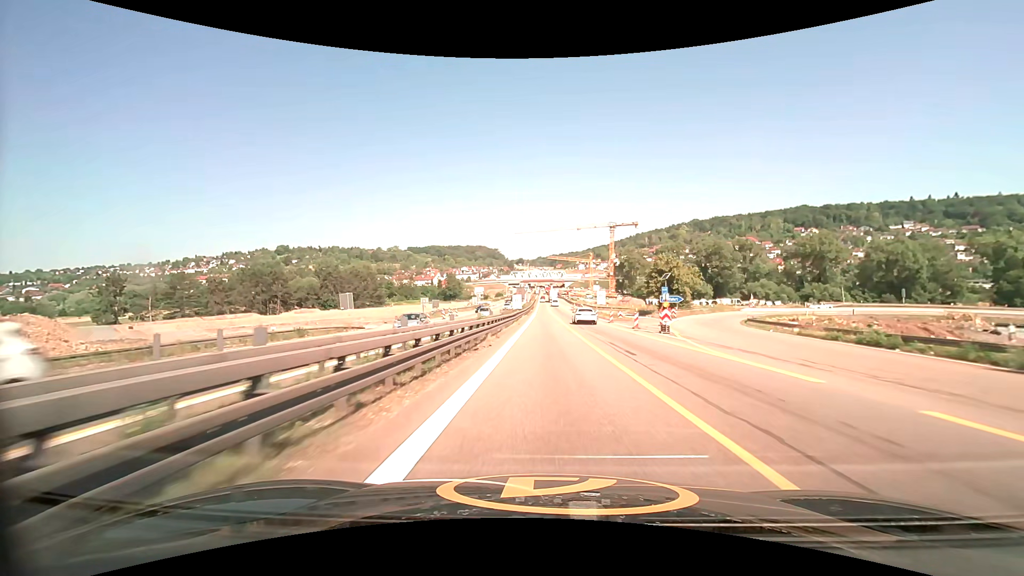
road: motorway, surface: asphalt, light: Day
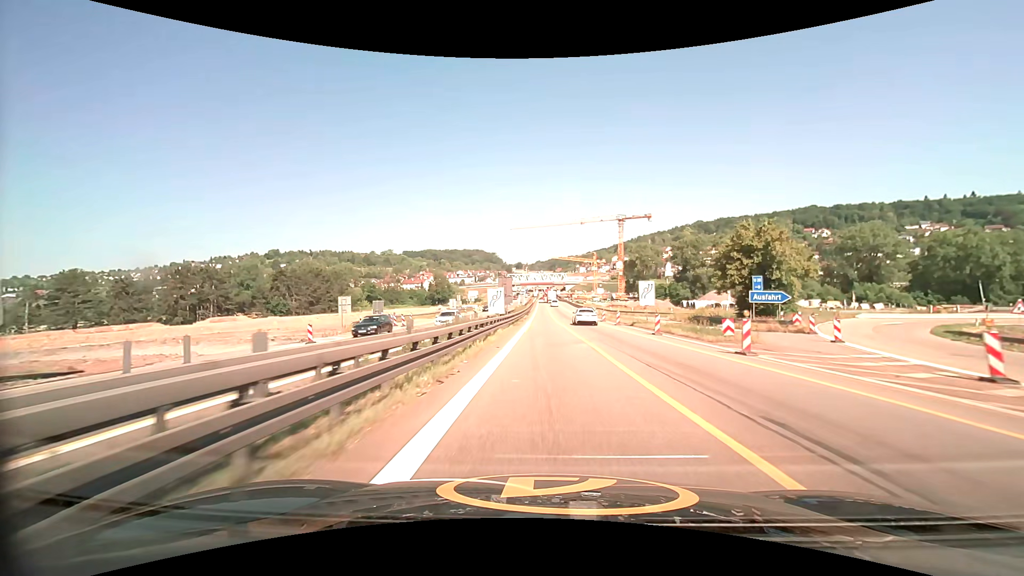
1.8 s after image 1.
(0.0, +32.2) m; 0°
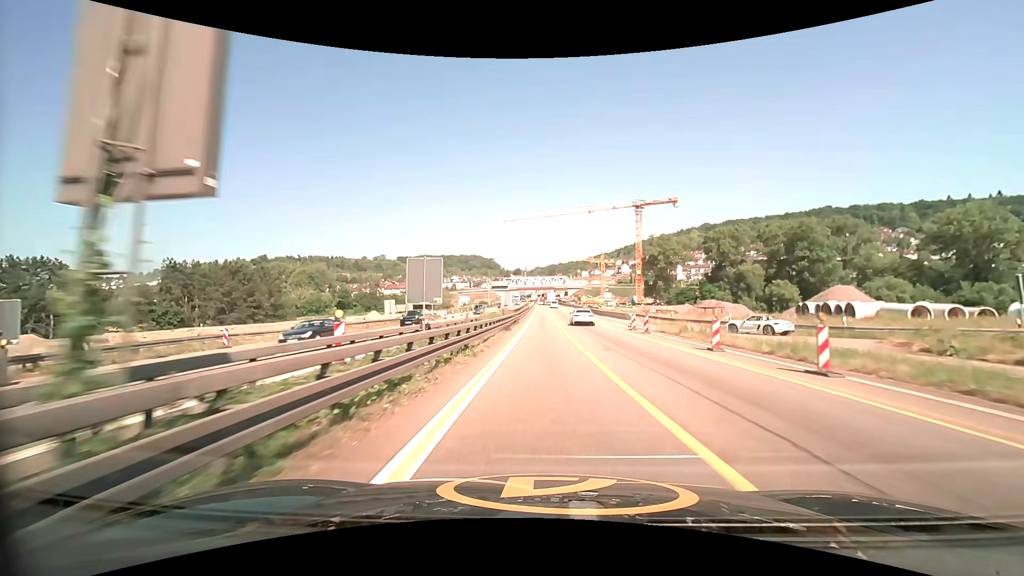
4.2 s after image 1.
(+0.1, +42.2) m; 0°
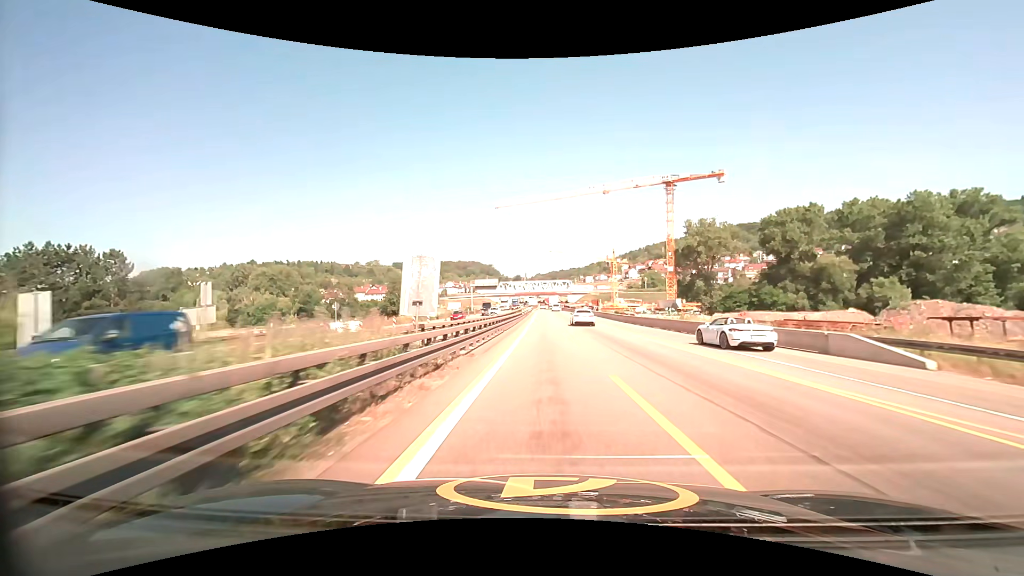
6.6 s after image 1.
(0.0, +42.8) m; 0°
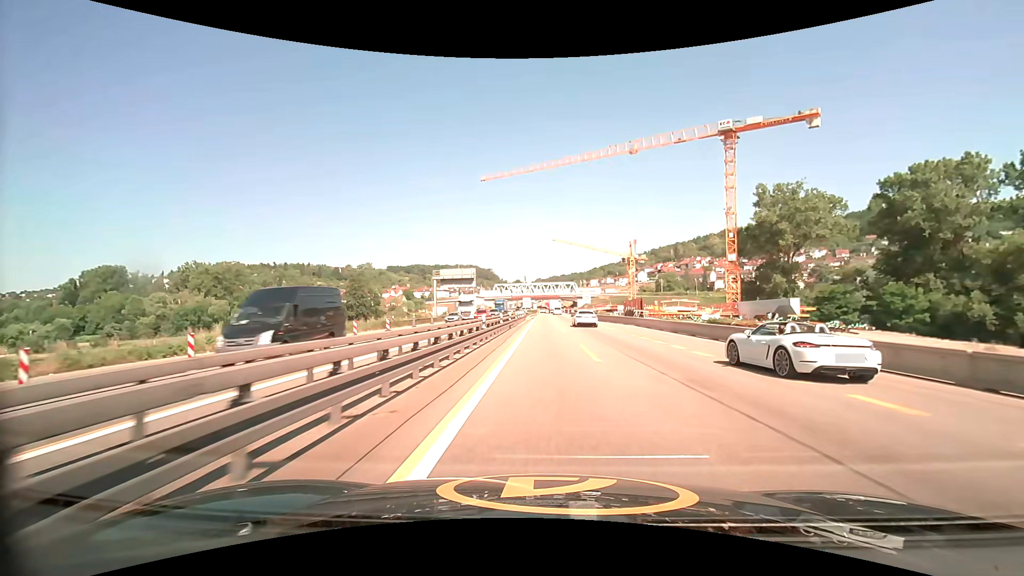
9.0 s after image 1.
(0.0, +43.3) m; 0°
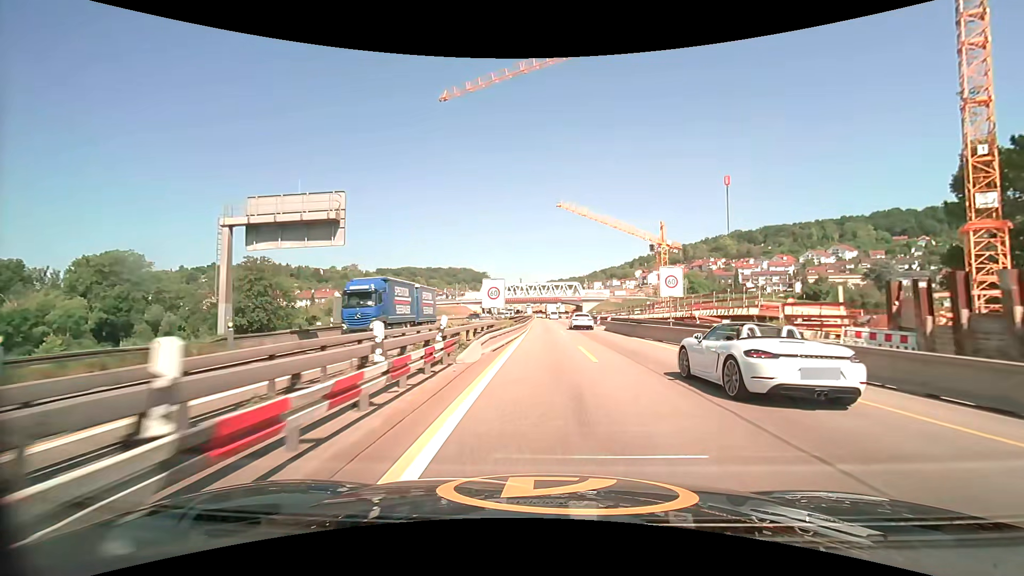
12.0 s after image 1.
(+0.1, +53.1) m; 0°
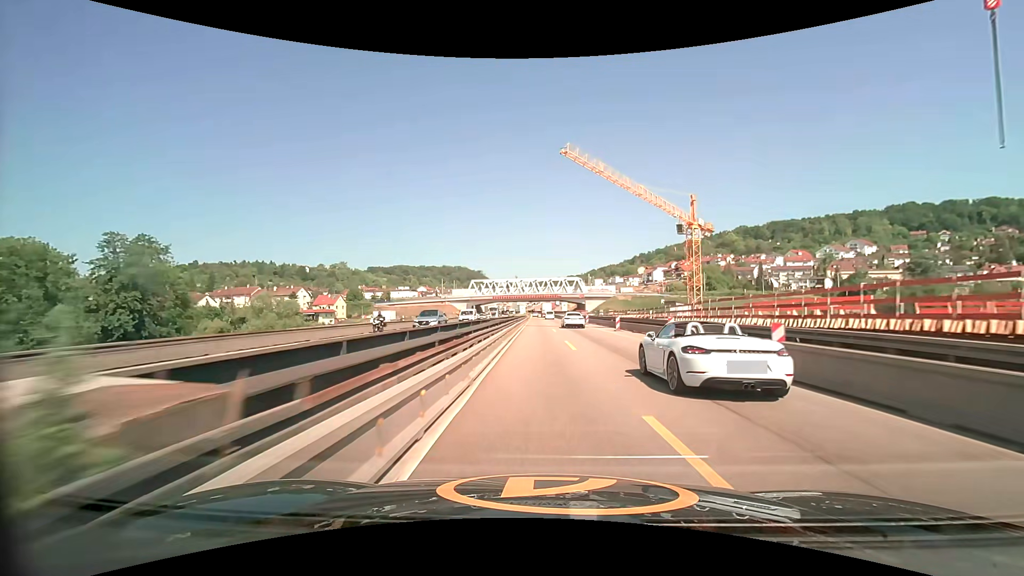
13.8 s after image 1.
(+0.1, +31.0) m; 0°
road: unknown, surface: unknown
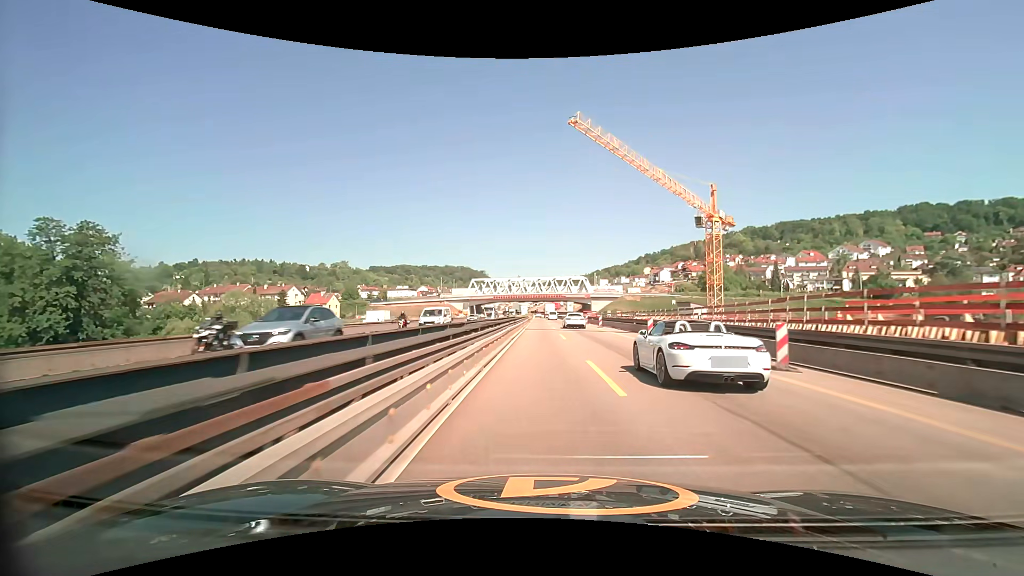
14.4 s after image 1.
(0.0, +10.2) m; 0°
(0, +10) (0, +20) (0, +30) (0, +40) (0, +50) (0, +60) (-1, +70) (-1, +80) (-1, +90) (-1, +100) m
